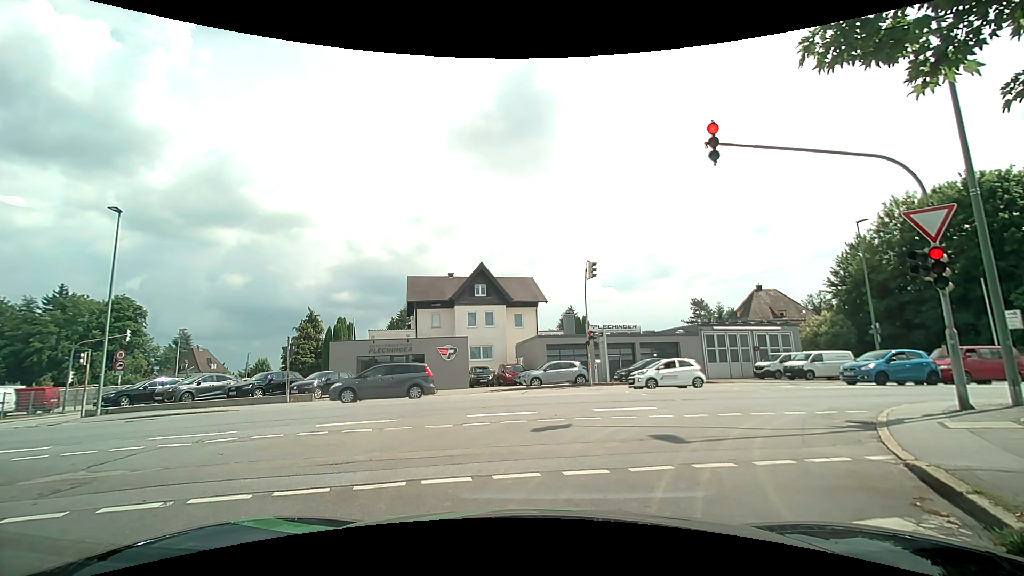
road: residential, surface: asphalt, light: Day
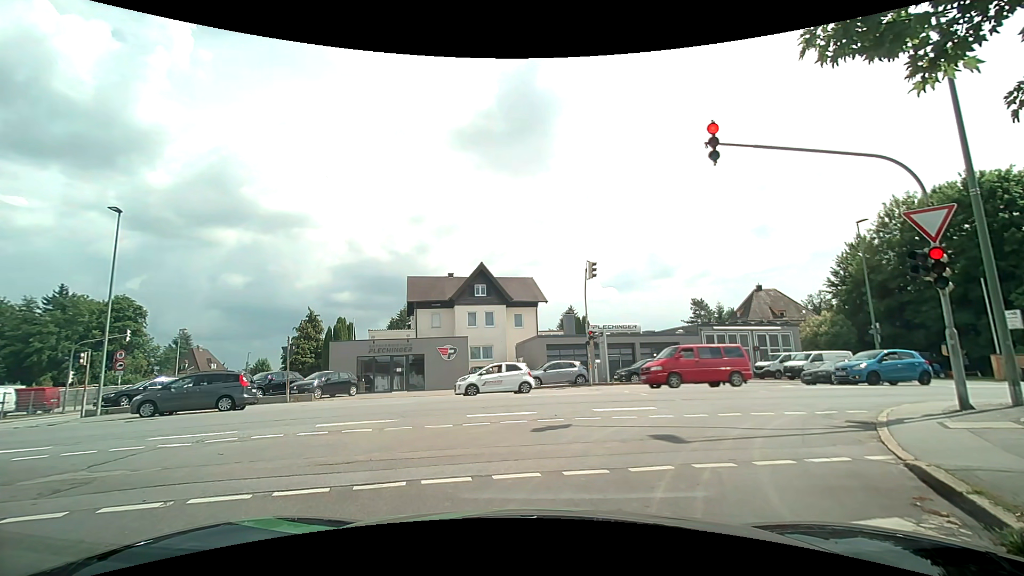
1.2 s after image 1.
(0.0, 0.0) m; 0°
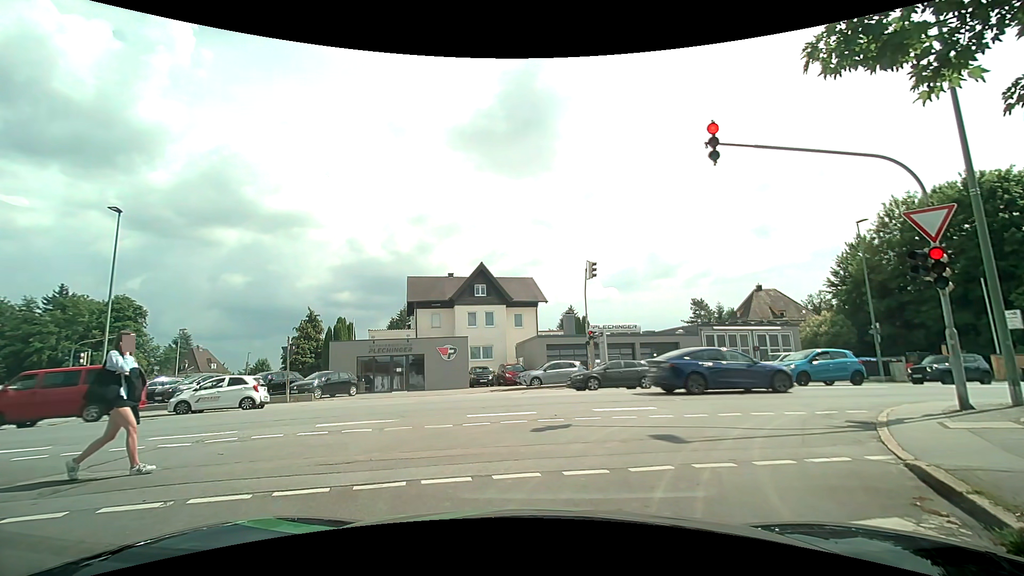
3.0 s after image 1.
(0.0, 0.0) m; 0°
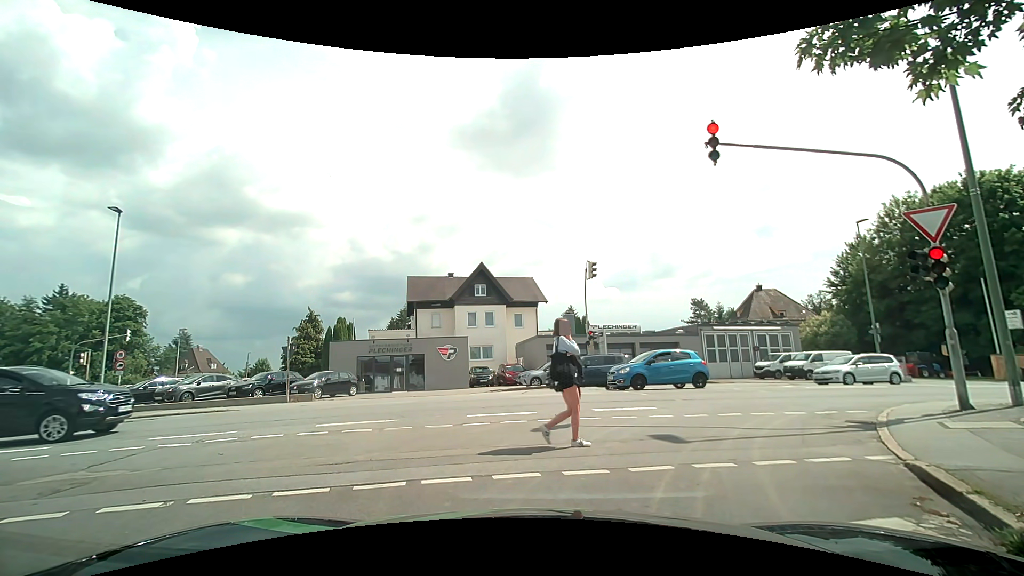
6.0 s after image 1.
(0.0, 0.0) m; 0°
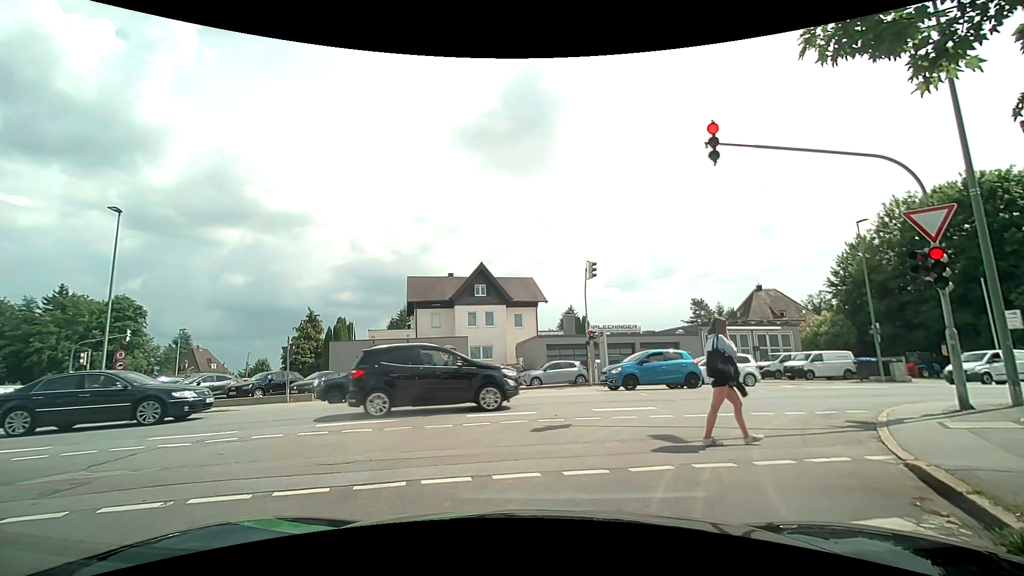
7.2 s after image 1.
(0.0, 0.0) m; 0°
(+2, +10) (+9, +17) (+19, +19) (+29, +21) (+38, +23) (+48, +25) (+58, +27) (+68, +29) (+78, +31) (+87, +33) m
